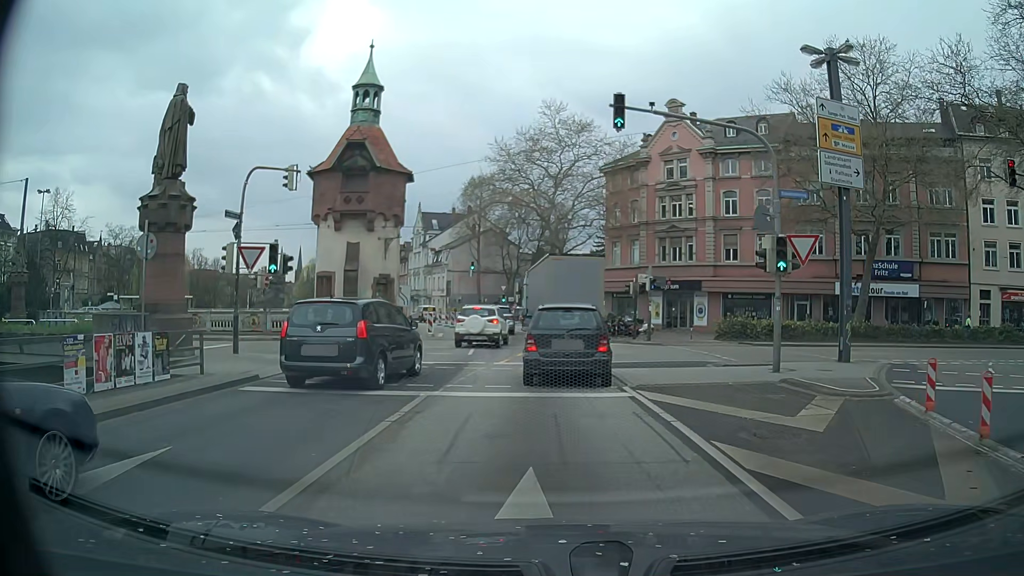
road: primary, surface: asphalt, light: Day
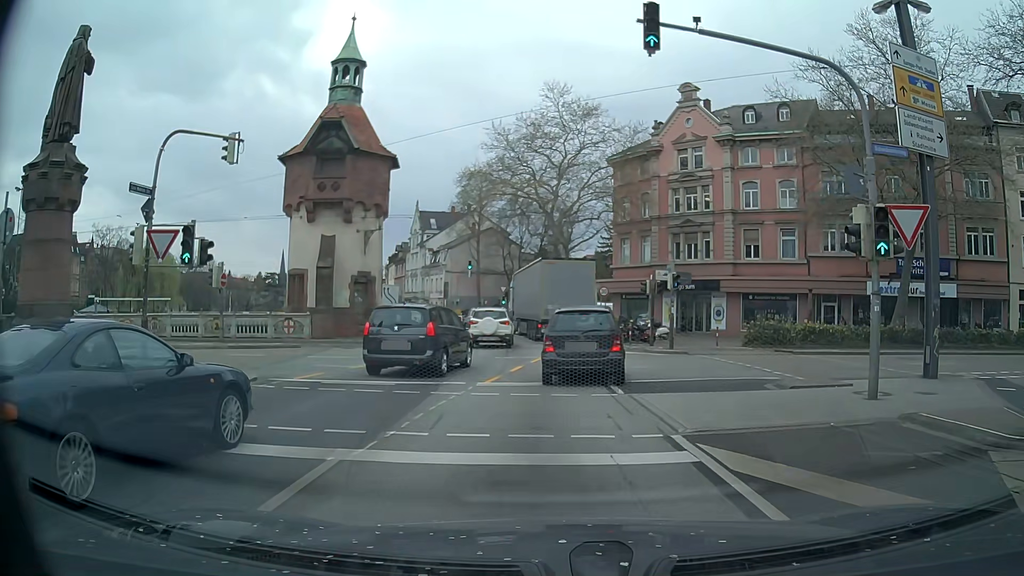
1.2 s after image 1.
(0.0, +4.9) m; 0°
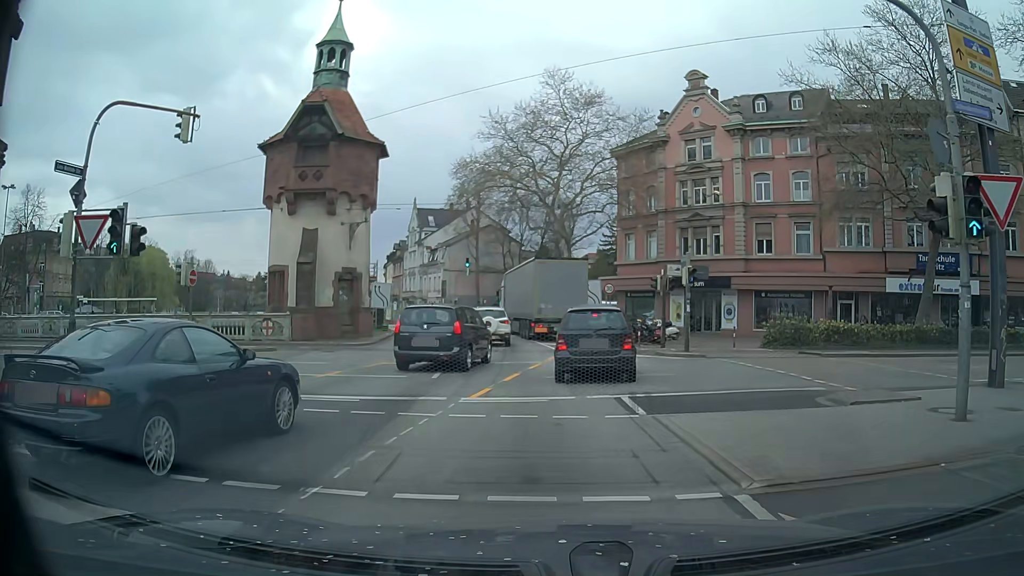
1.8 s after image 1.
(0.0, +2.7) m; 0°
(0, +10) (+1, +20) (+1, +30) (0, +40) (-2, +50) (-6, +59) (-10, +68) (-15, +77) (-20, +85) (-25, +94) m
